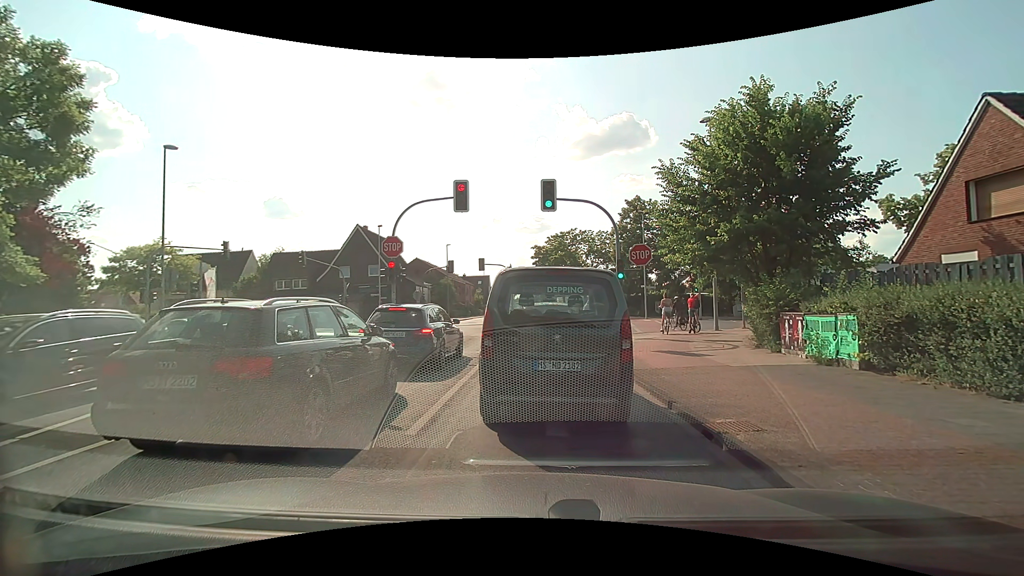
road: tertiary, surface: asphalt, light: Day
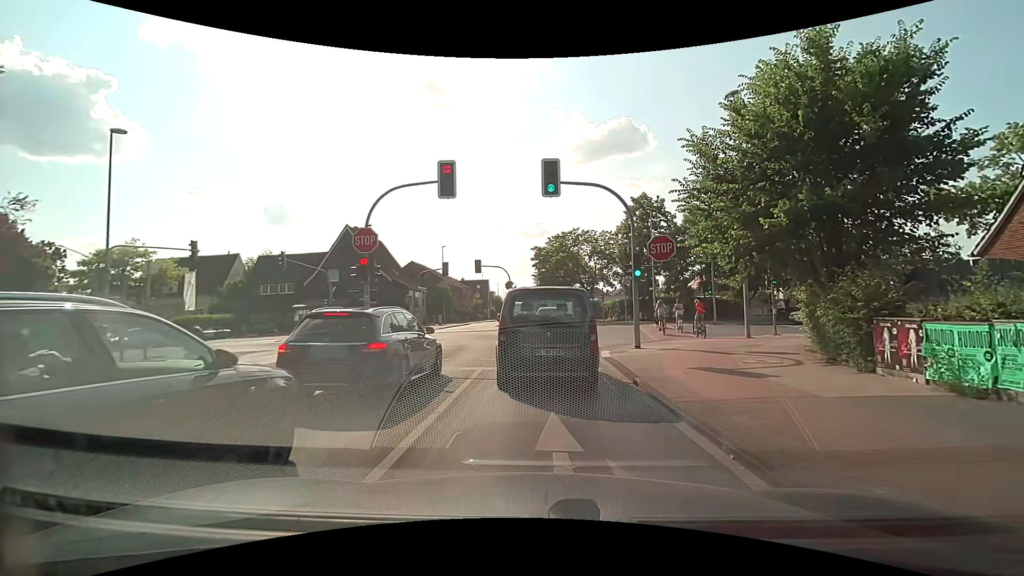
(-0.1, +3.6) m; -2°
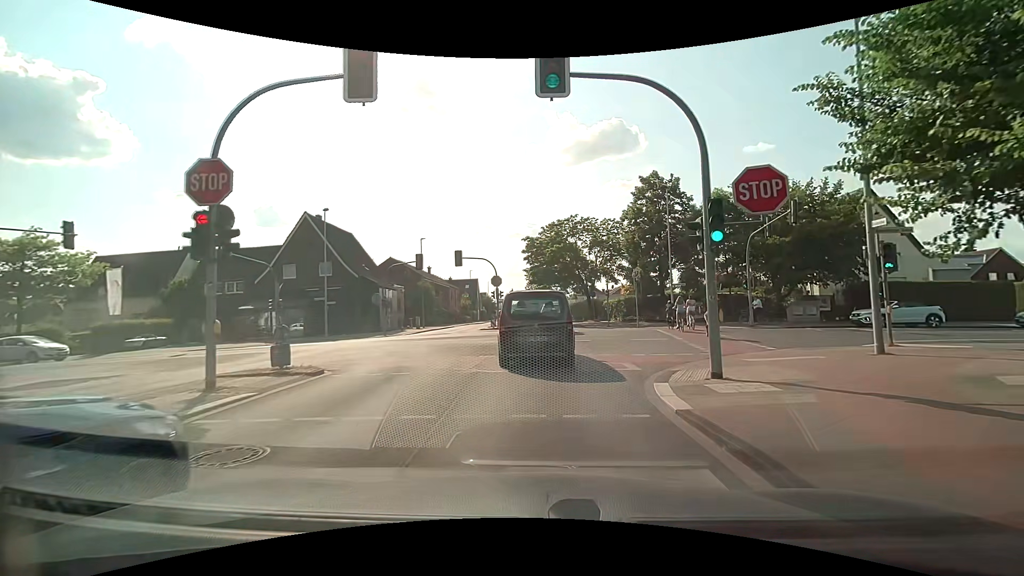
(+0.1, +8.3) m; 0°
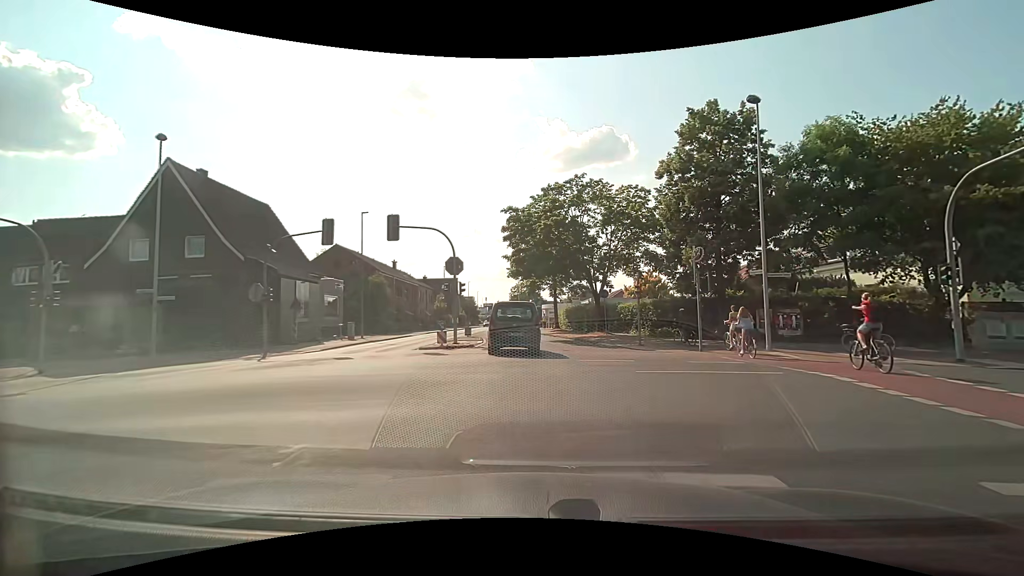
(+0.4, +16.6) m; +2°
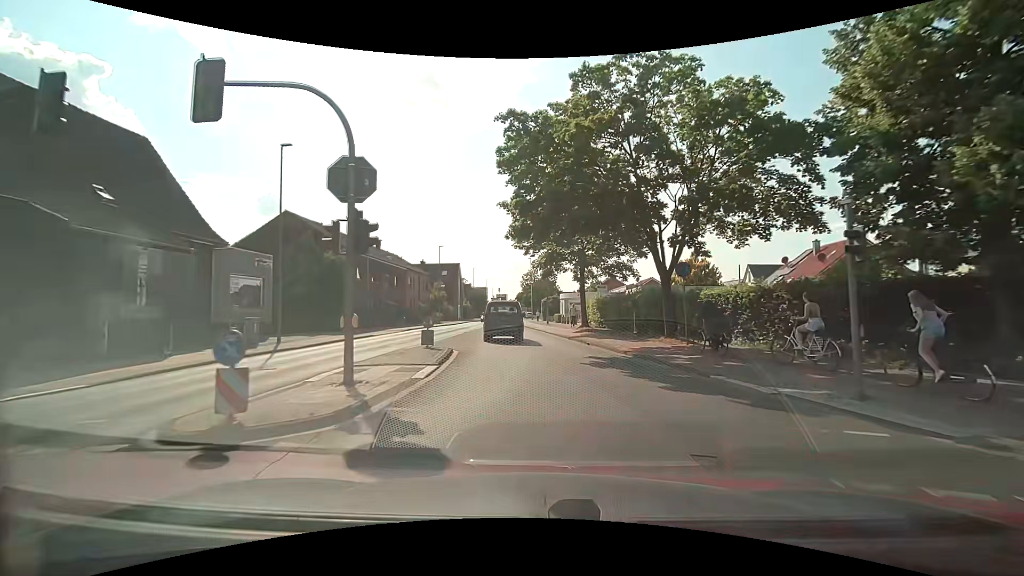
(-0.2, +15.5) m; -2°
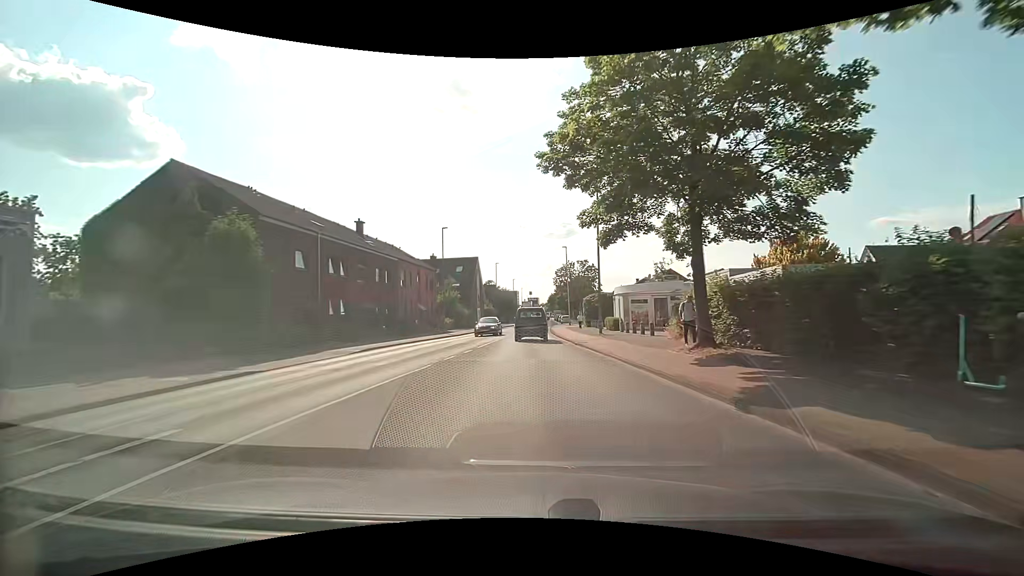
(-0.6, +18.3) m; -4°
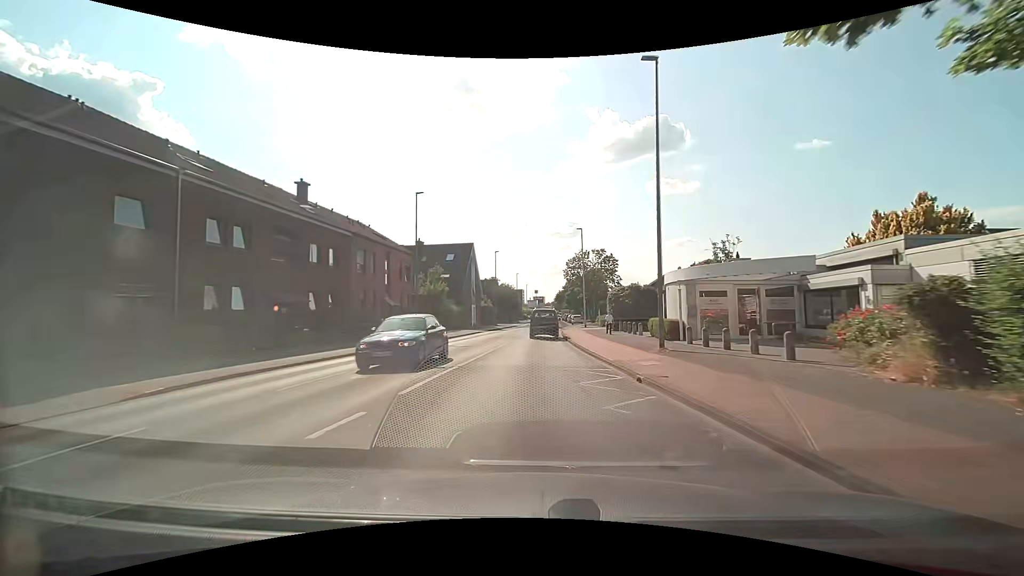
(-0.1, +13.5) m; -1°
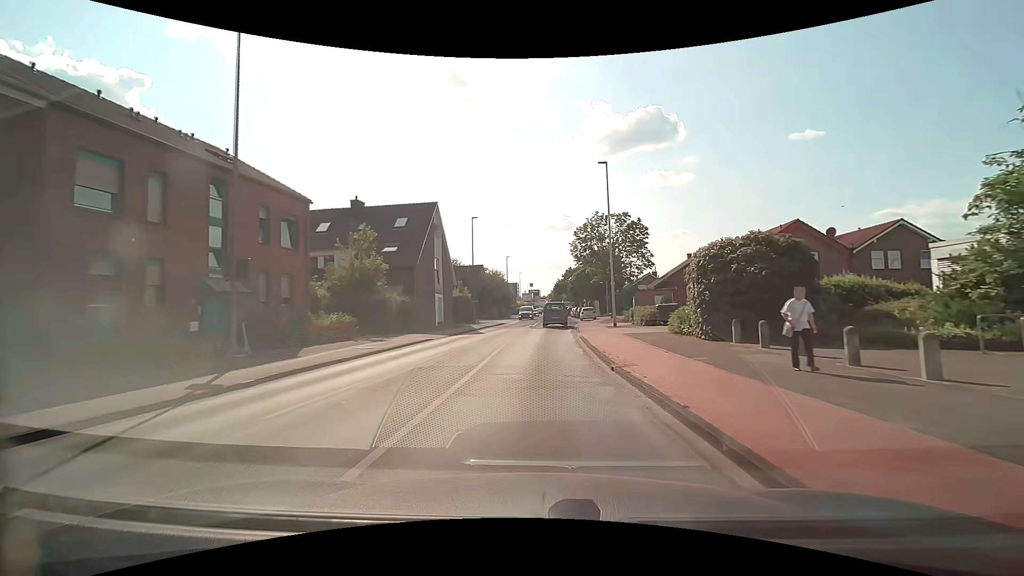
(+0.2, +21.1) m; 0°
(0, +10) (0, +20) (+1, +30) (+1, +40) (+2, +50) (+3, +60) (+3, +70) (+4, +80) (+4, +90) (+4, +100) m
